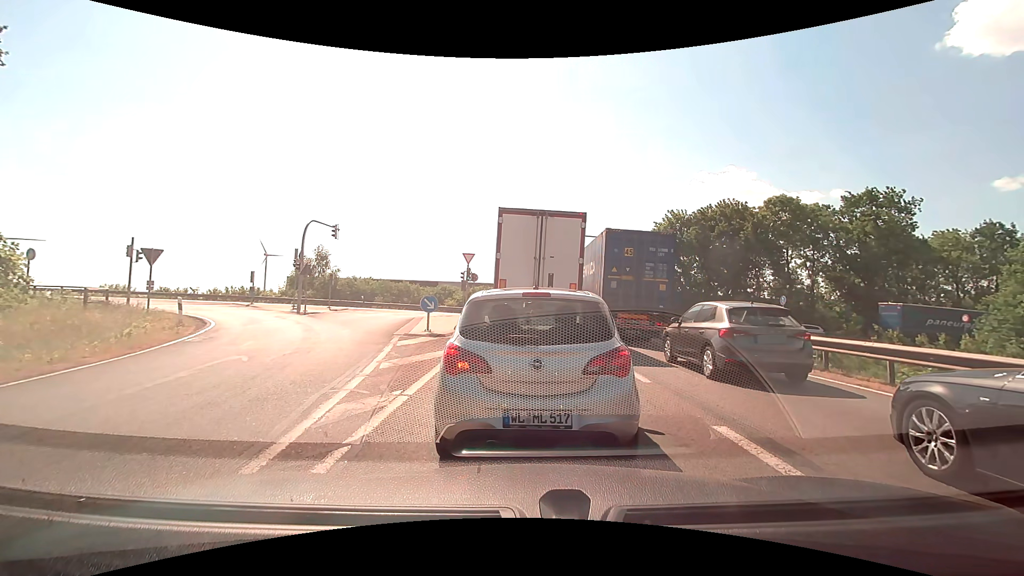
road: motorway_link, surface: asphalt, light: Day
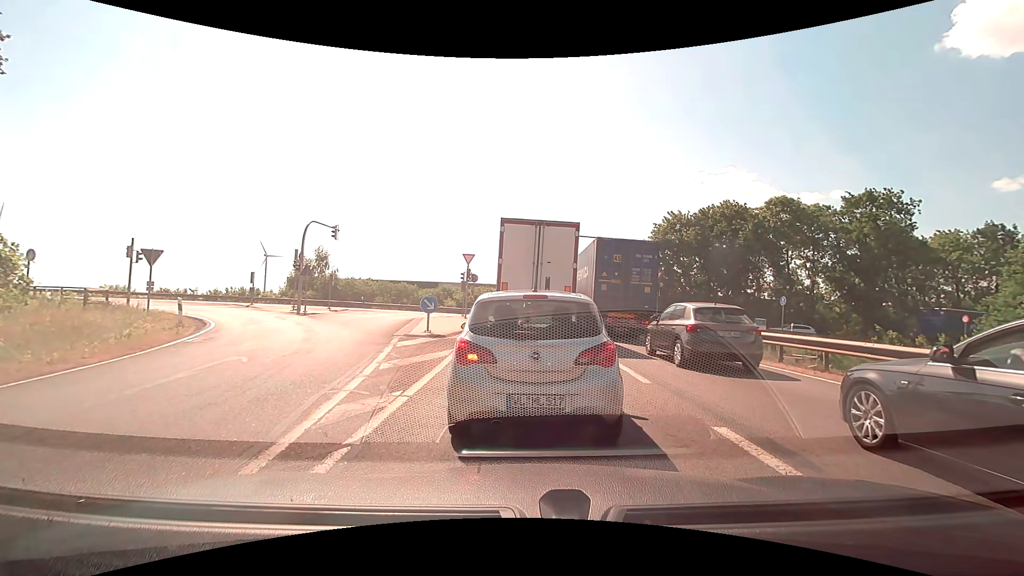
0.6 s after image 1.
(0.0, 0.0) m; 0°
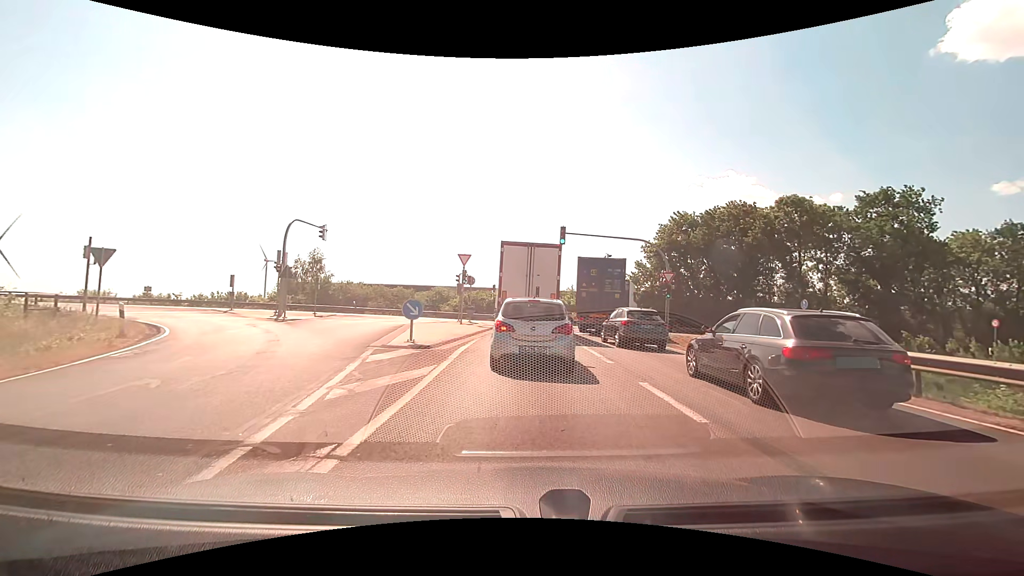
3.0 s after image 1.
(+0.1, +2.8) m; +1°
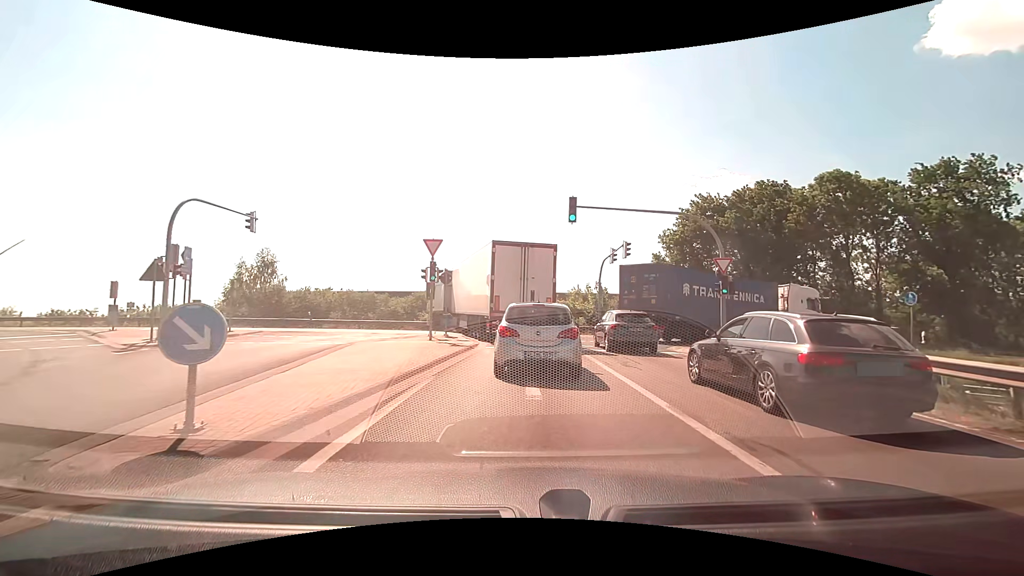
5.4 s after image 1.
(+0.2, +9.6) m; +1°
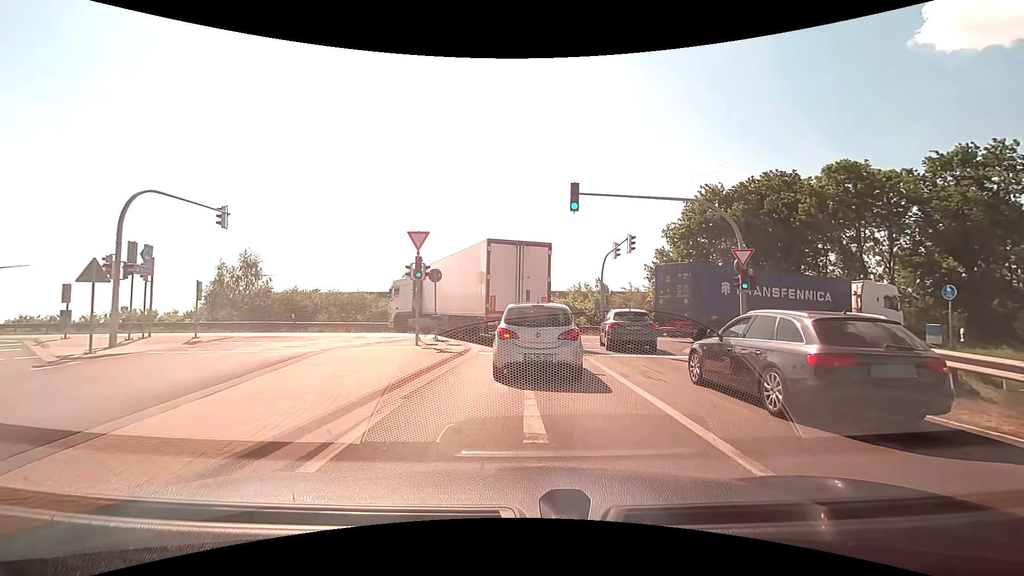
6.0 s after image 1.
(0.0, +2.3) m; +1°
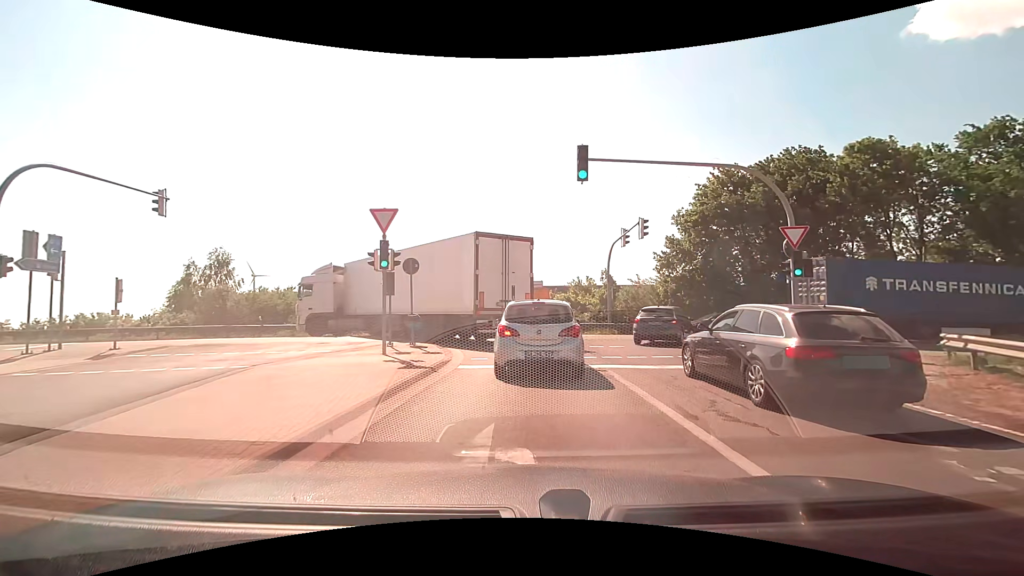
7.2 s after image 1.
(0.0, +4.1) m; 0°
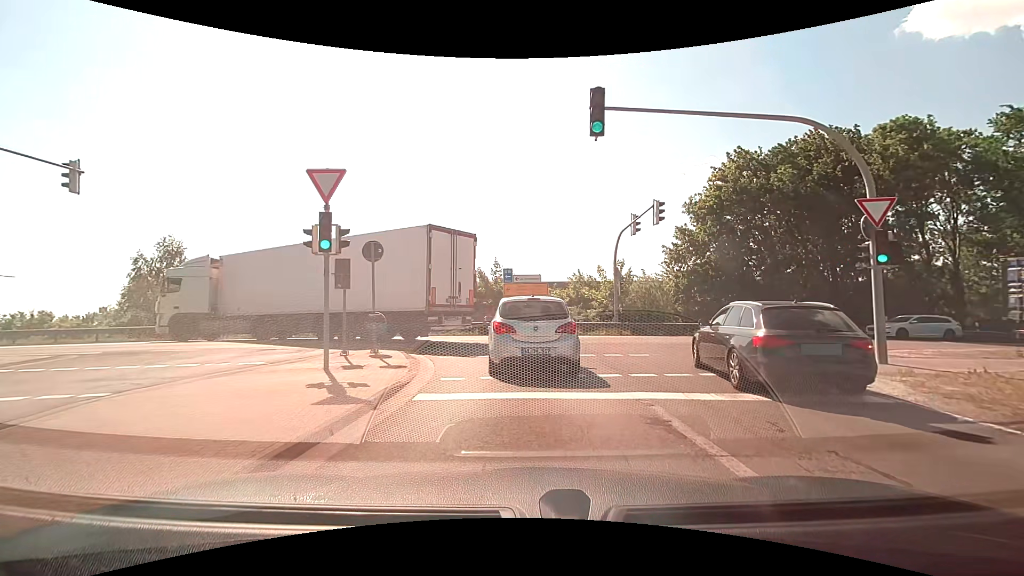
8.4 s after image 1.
(0.0, +4.0) m; +1°
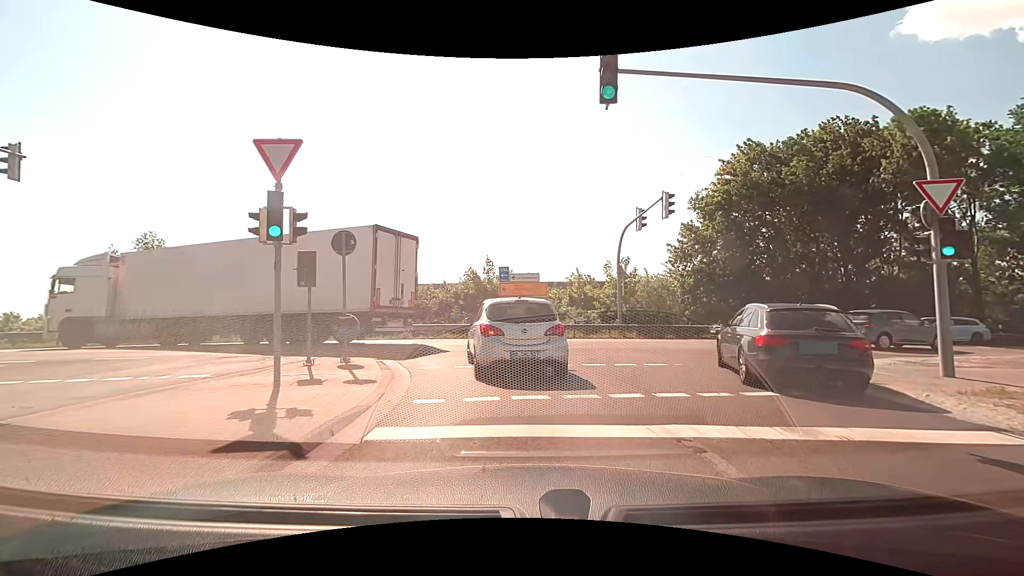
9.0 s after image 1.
(0.0, +2.0) m; 0°
(0, +10) (-3, +19) (-12, +23) (-22, +23) (-32, +22) (-42, +20) (-52, +19) (-62, +17) (-72, +16) (-82, +14) m
